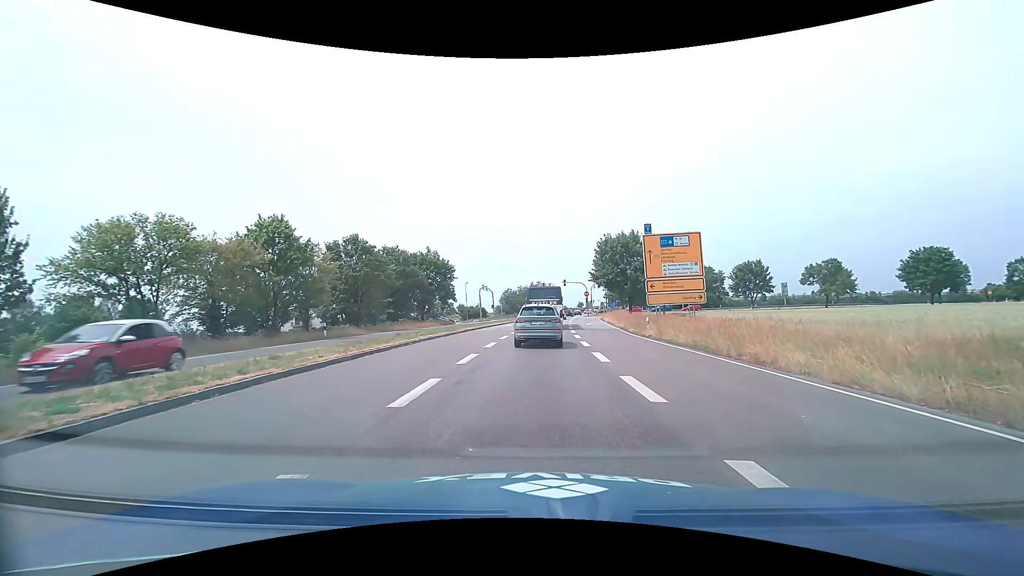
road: primary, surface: asphalt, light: Day
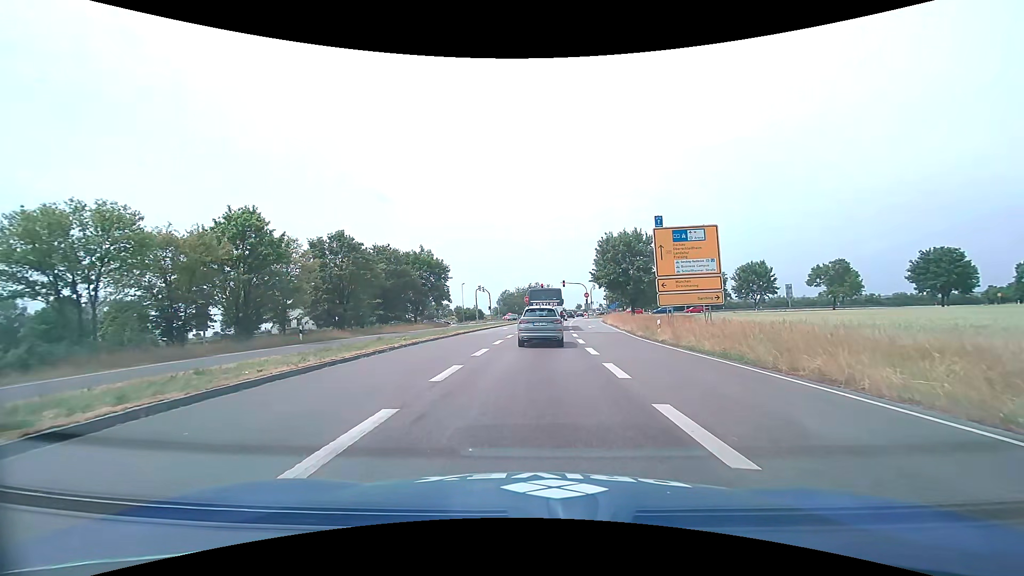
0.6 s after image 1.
(0.0, +3.2) m; 0°
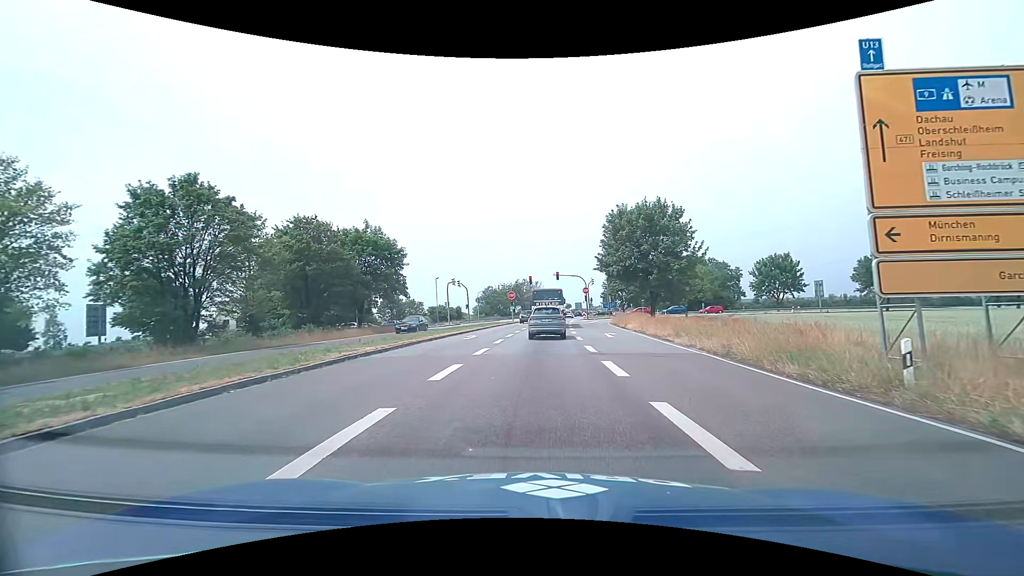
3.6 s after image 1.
(+0.3, +18.2) m; +2°
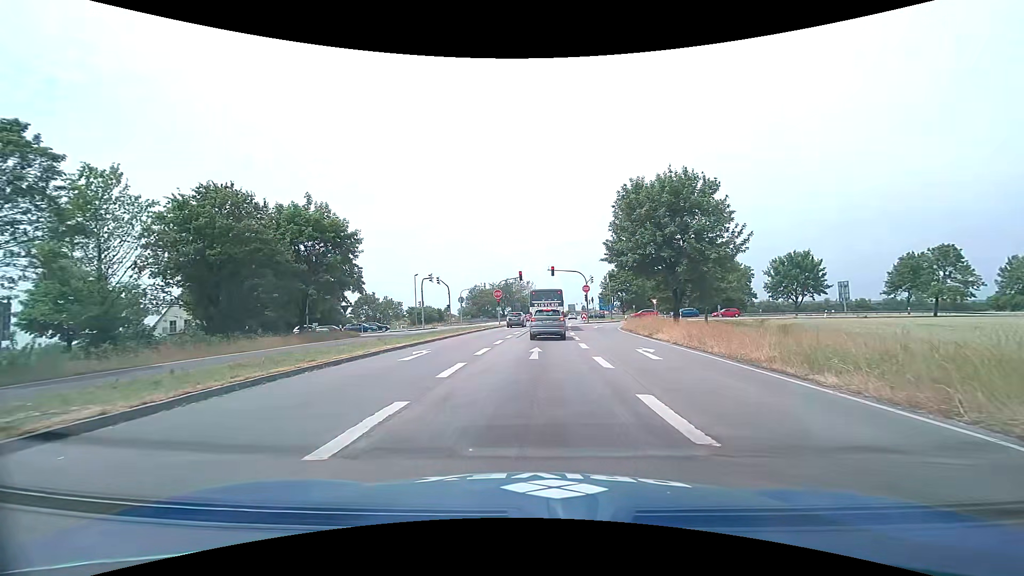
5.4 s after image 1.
(+0.1, +11.3) m; +1°
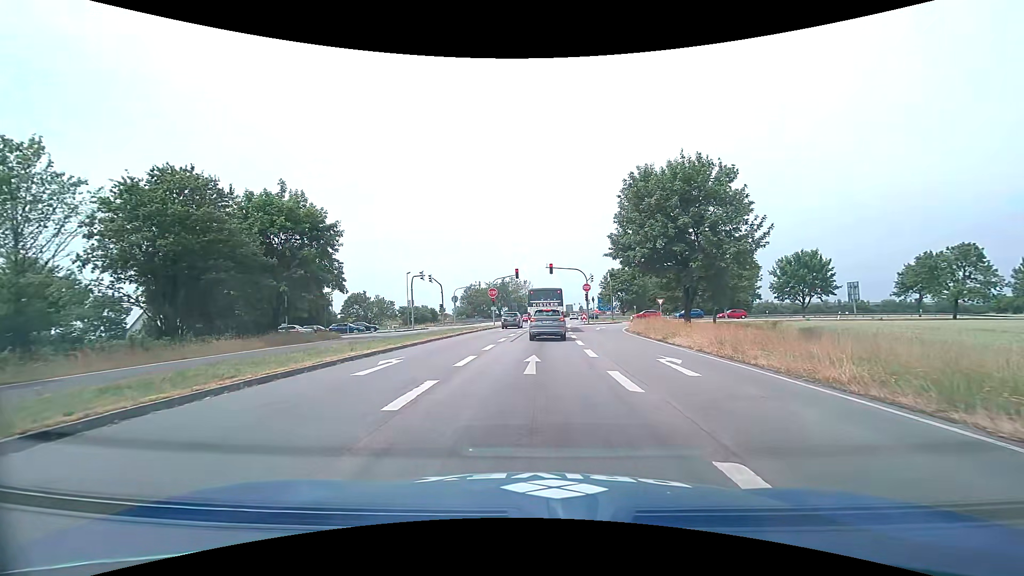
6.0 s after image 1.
(0.0, +3.6) m; 0°
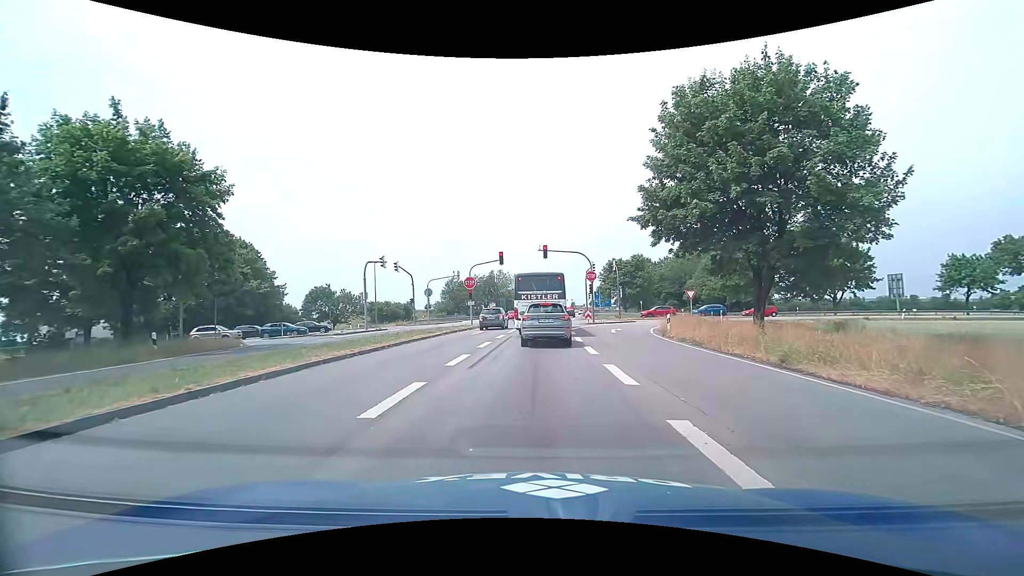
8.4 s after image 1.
(+0.1, +12.6) m; +1°
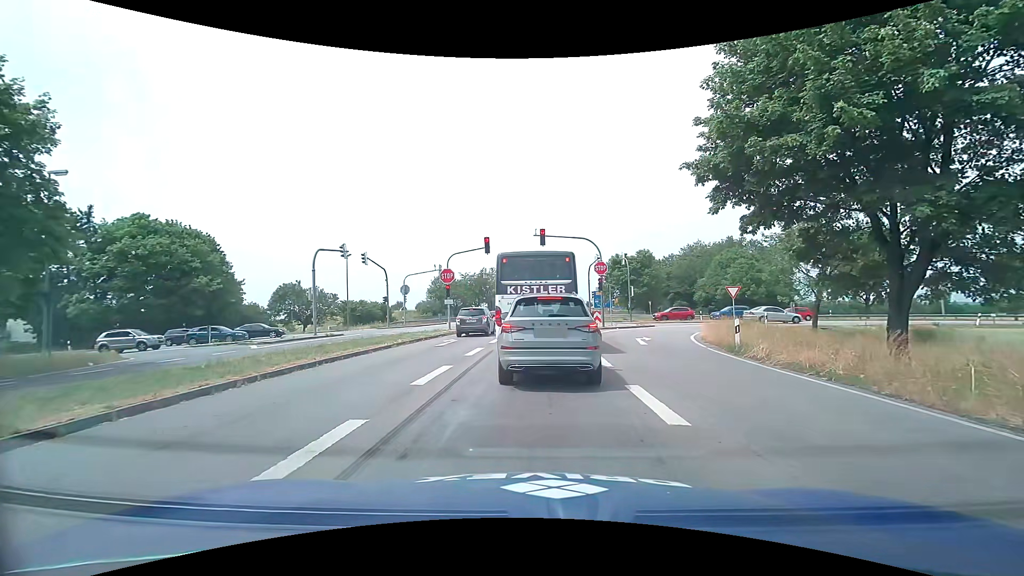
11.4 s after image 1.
(0.0, +8.9) m; +1°
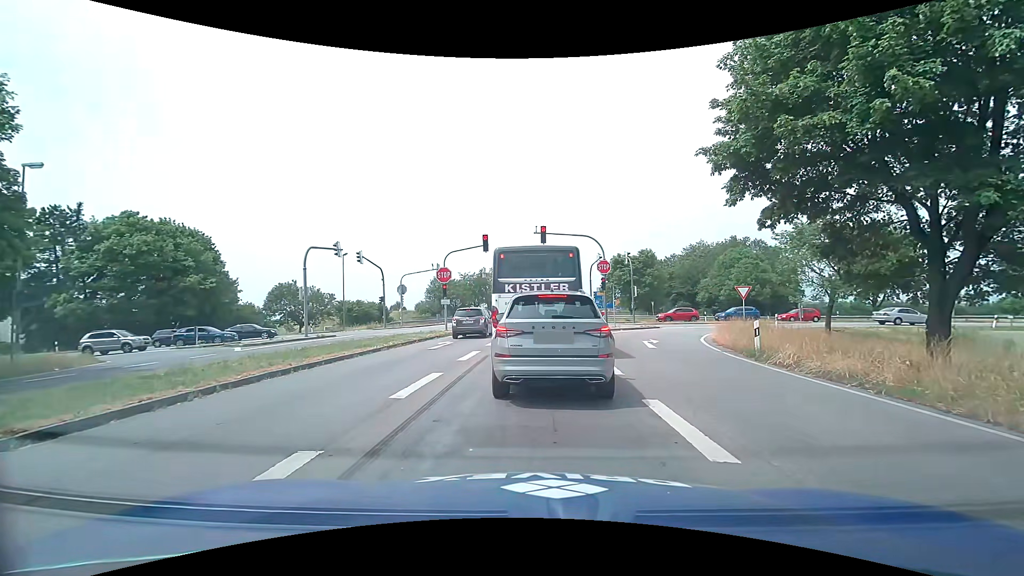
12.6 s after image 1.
(0.0, +1.3) m; +1°
